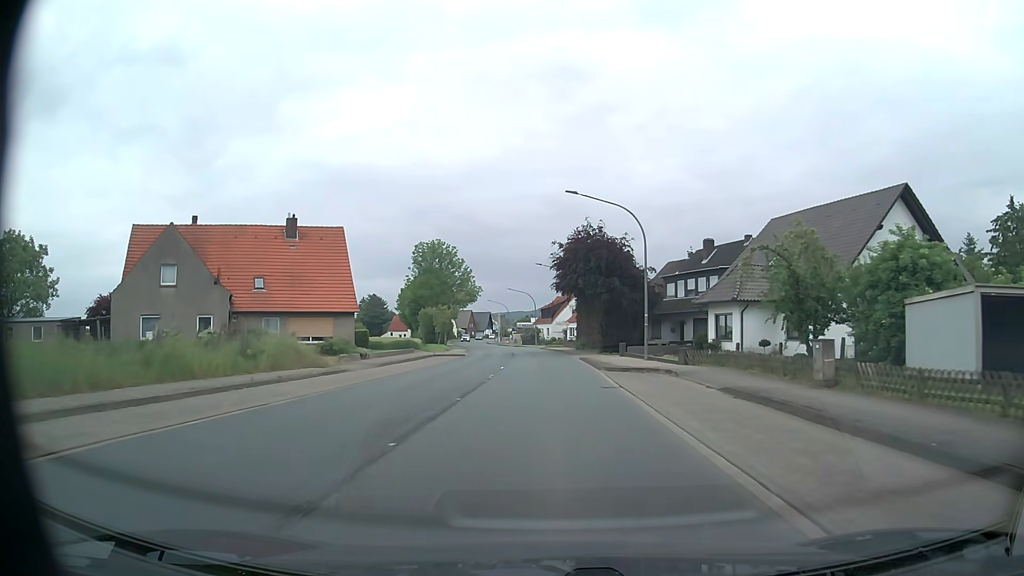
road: primary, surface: asphalt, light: Day
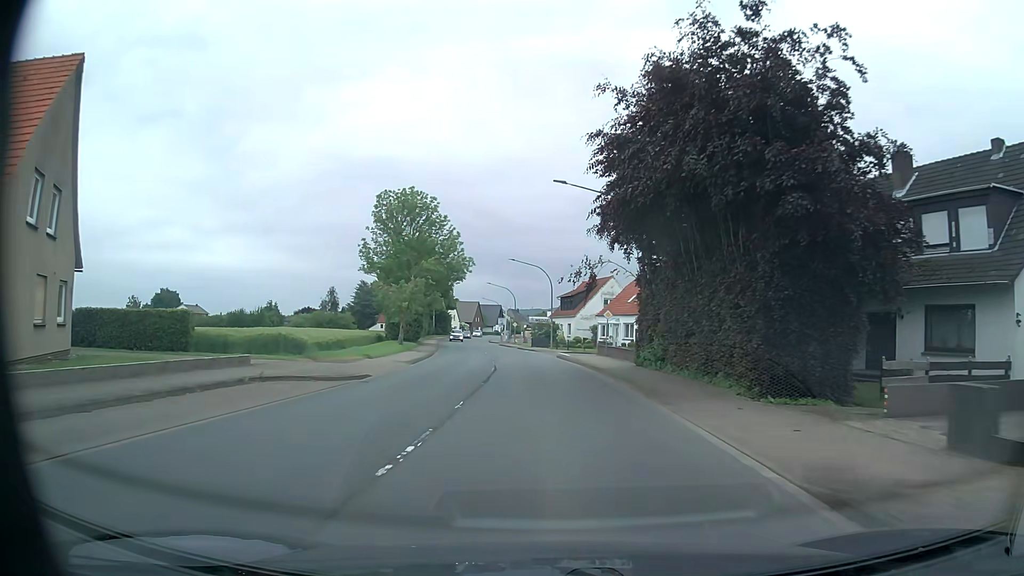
(-0.3, +32.5) m; -1°
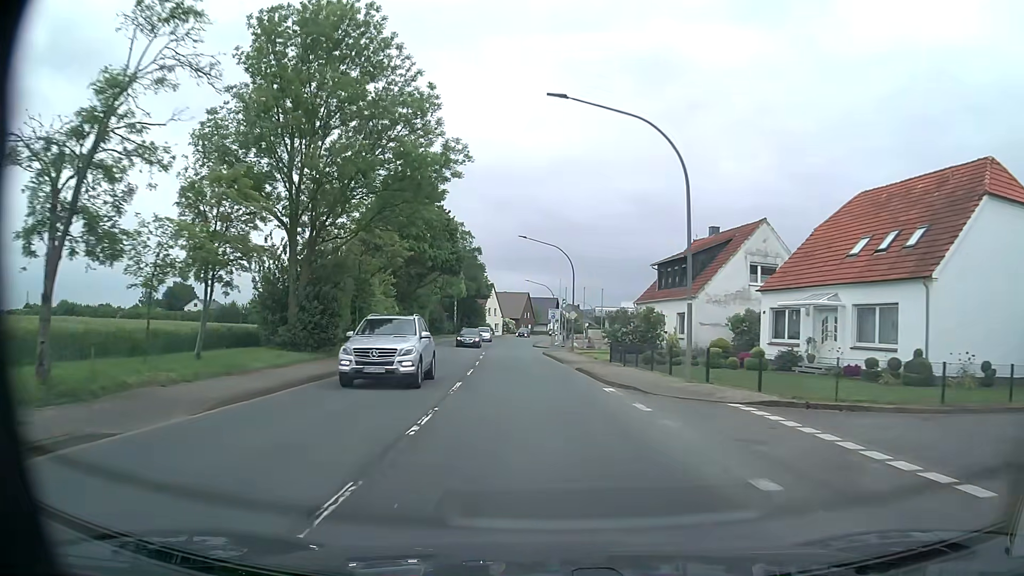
(-1.7, +40.6) m; -5°
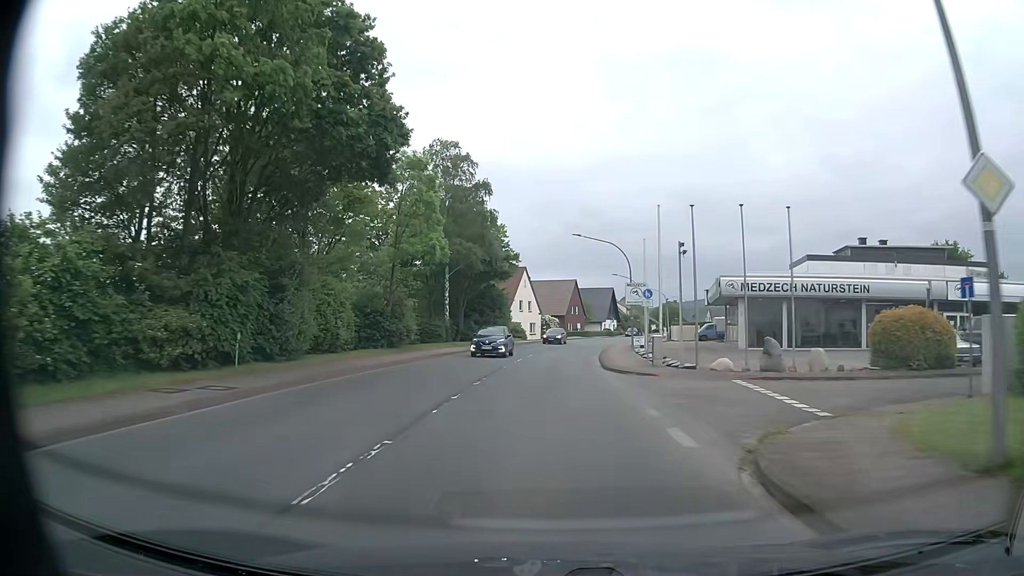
(-1.7, +40.5) m; -4°
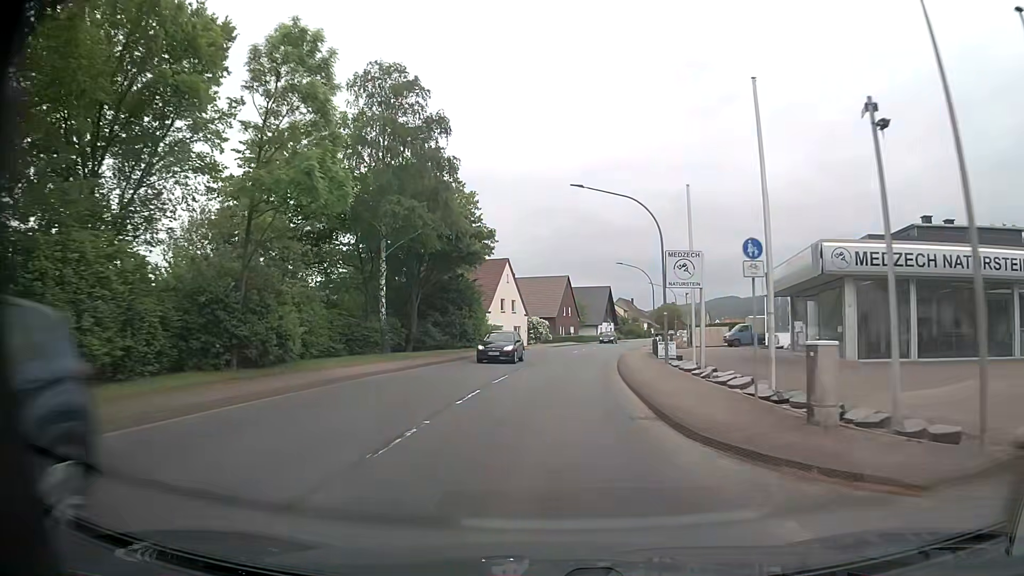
(0.0, +16.2) m; +1°
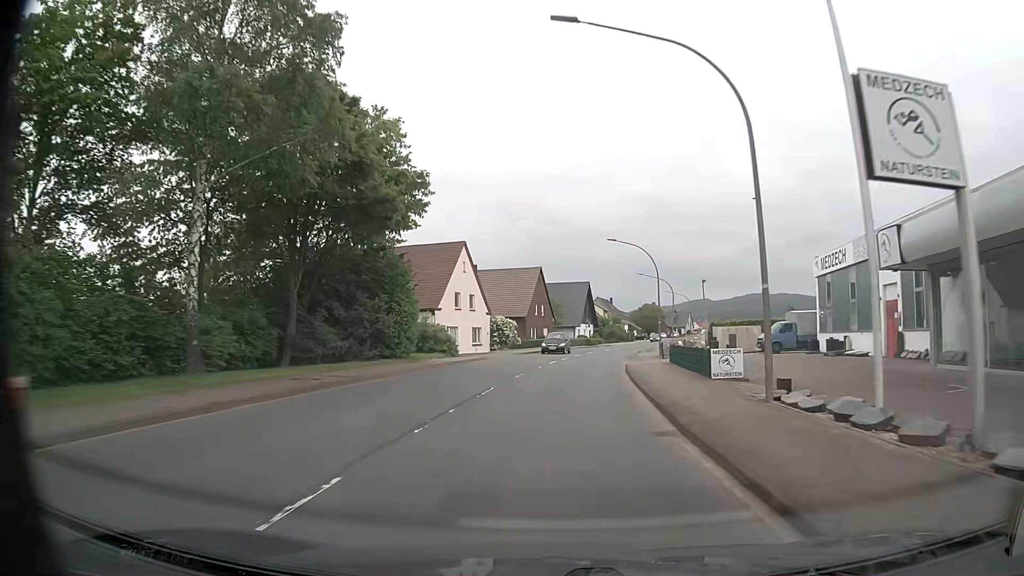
(+0.3, +16.1) m; +2°
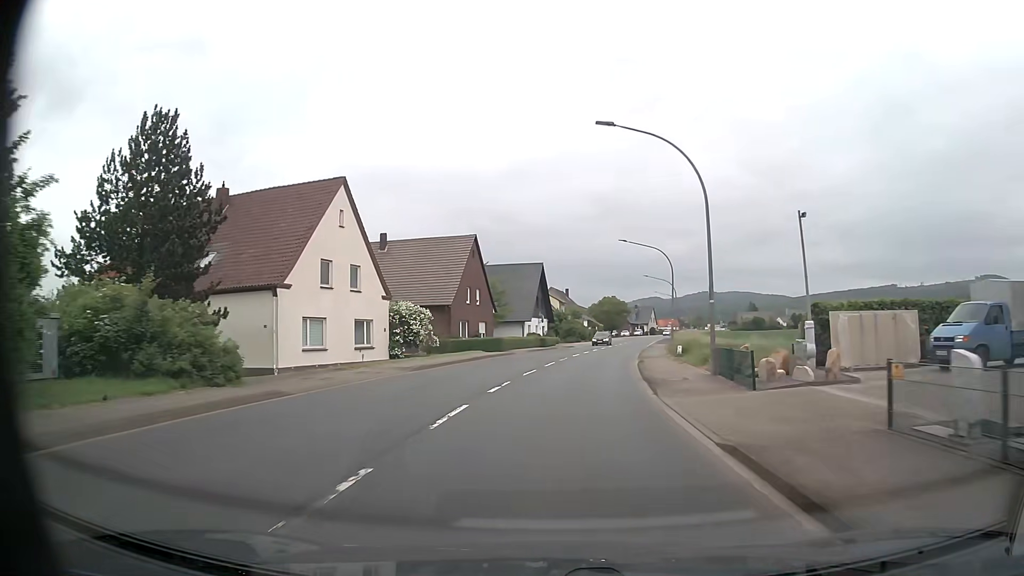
(+1.1, +24.1) m; +5°
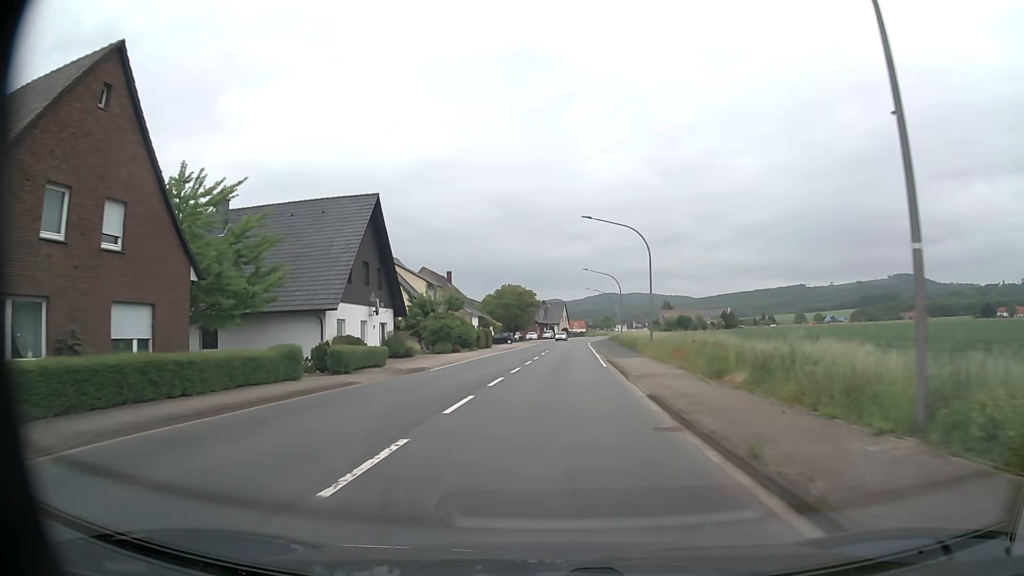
(+3.0, +40.1) m; +8°
(0, +10) (0, +20) (+1, +30) (+1, +40) (+1, +50) (+2, +60) (+2, +70) (+3, +80) (+4, +90) (+5, +100) m
